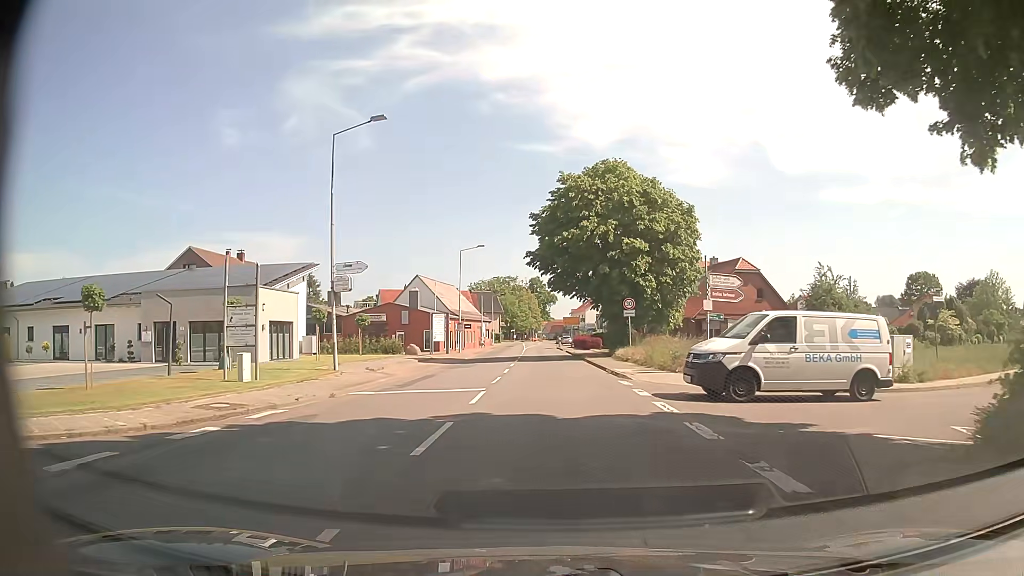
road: secondary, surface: asphalt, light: Day
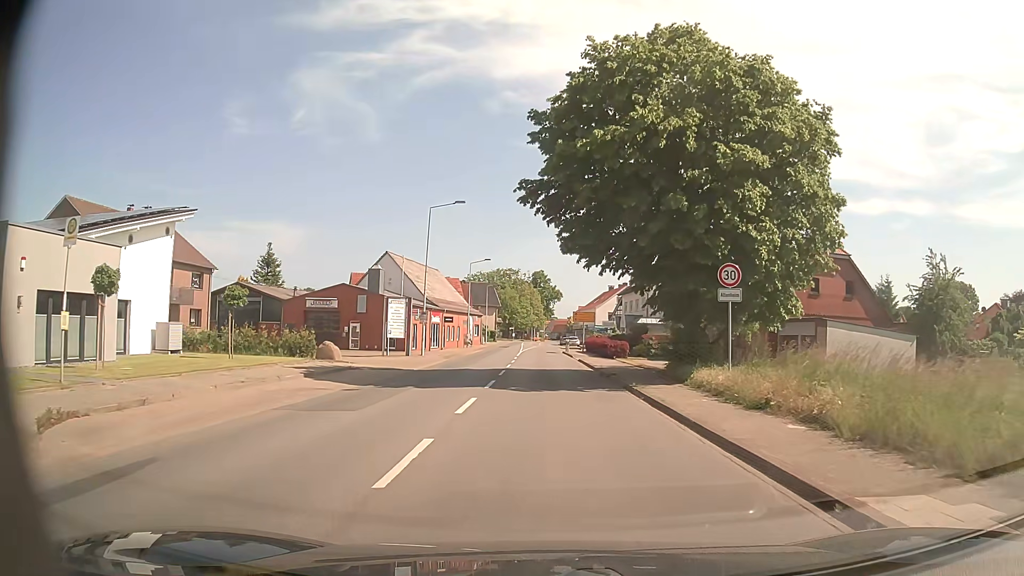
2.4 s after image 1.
(0.0, +19.5) m; 0°
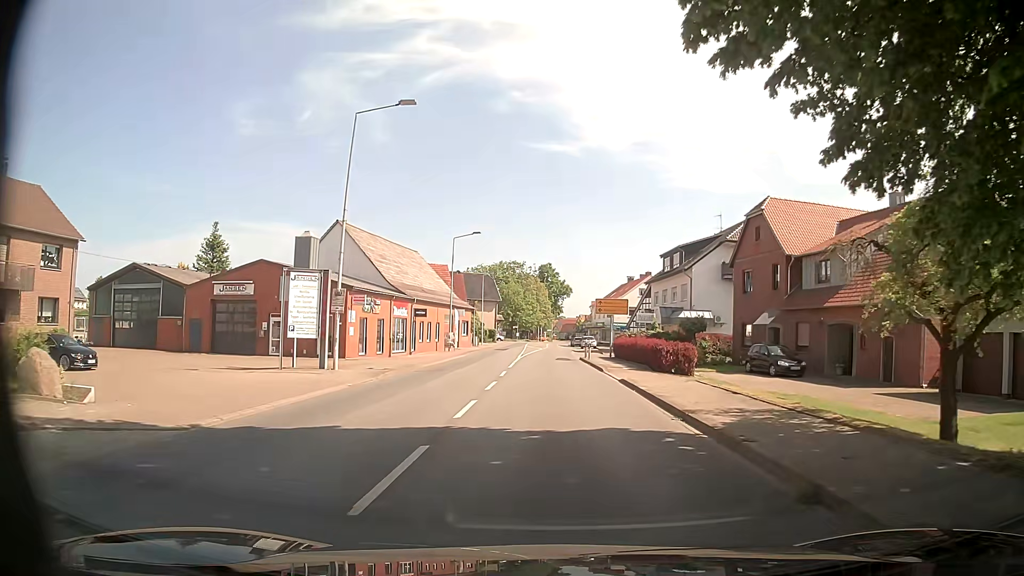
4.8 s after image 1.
(-0.2, +19.0) m; -1°
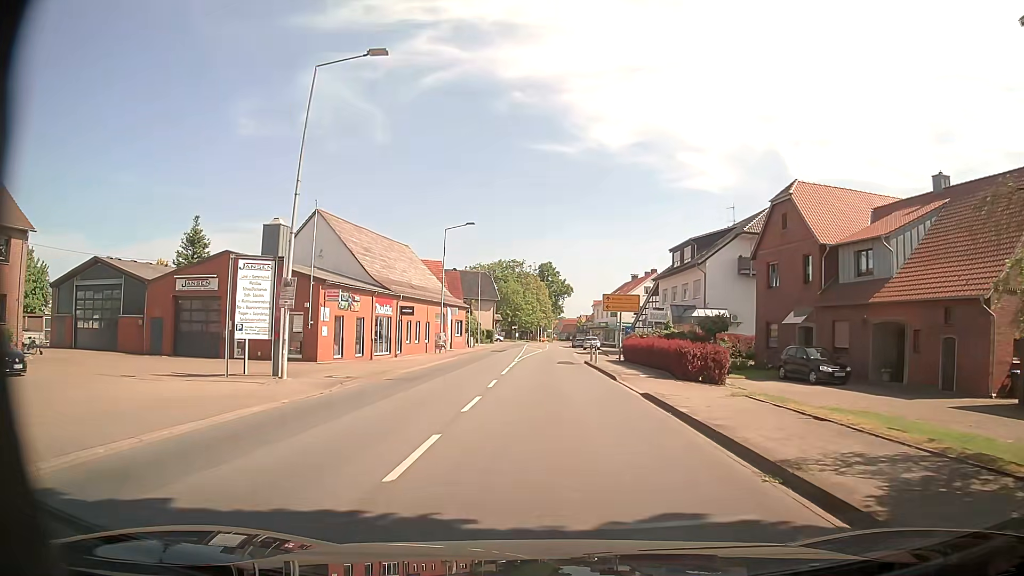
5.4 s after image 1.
(0.0, +4.9) m; +1°
(0, +10) (0, +20) (0, +30) (0, +40) (0, +50) (+1, +60) (+1, +70) (+1, +80) (+1, +90) (+1, +100) m
